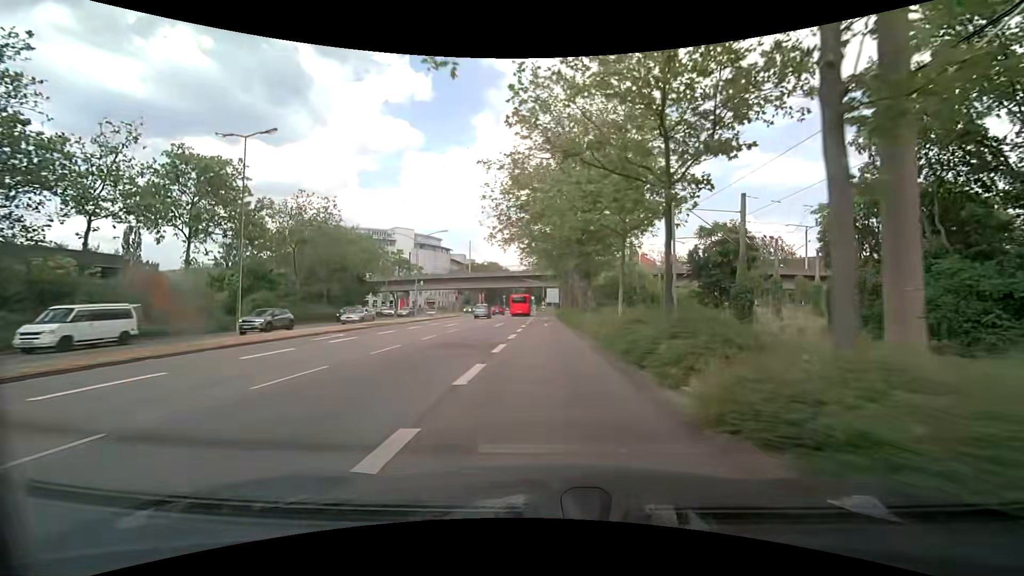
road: secondary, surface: asphalt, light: Day
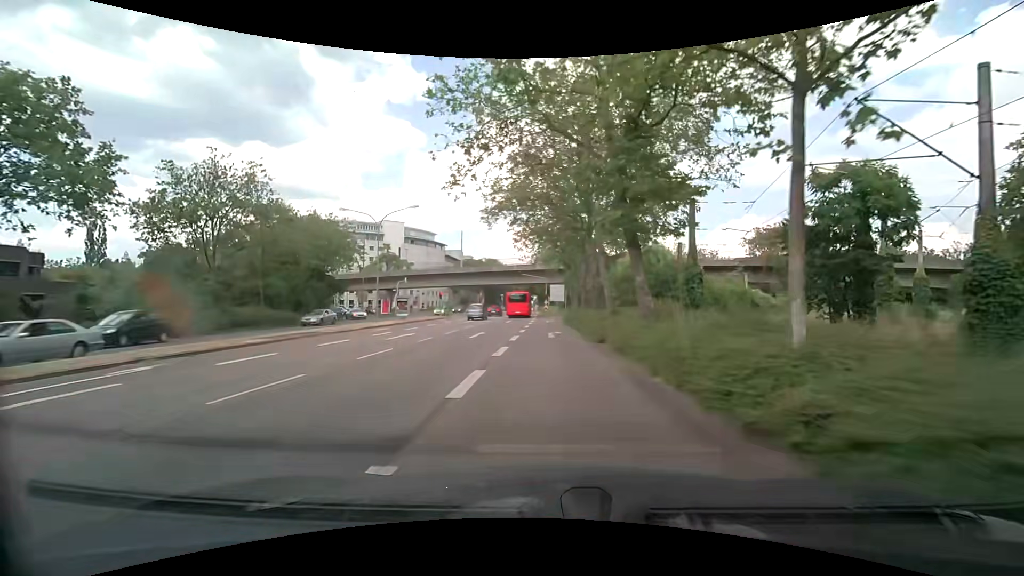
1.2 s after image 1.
(0.0, +13.2) m; 0°
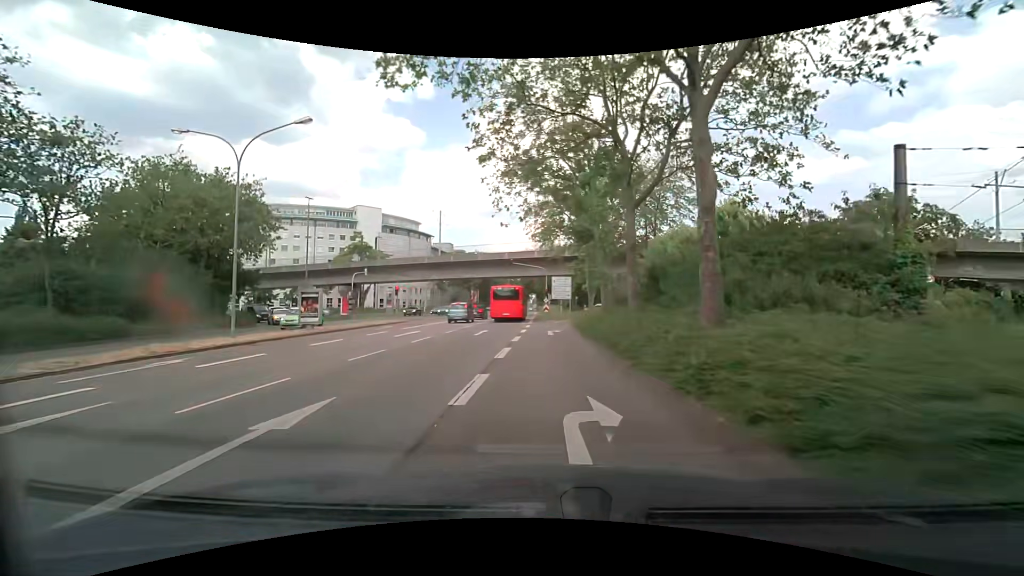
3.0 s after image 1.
(0.0, +18.6) m; 0°
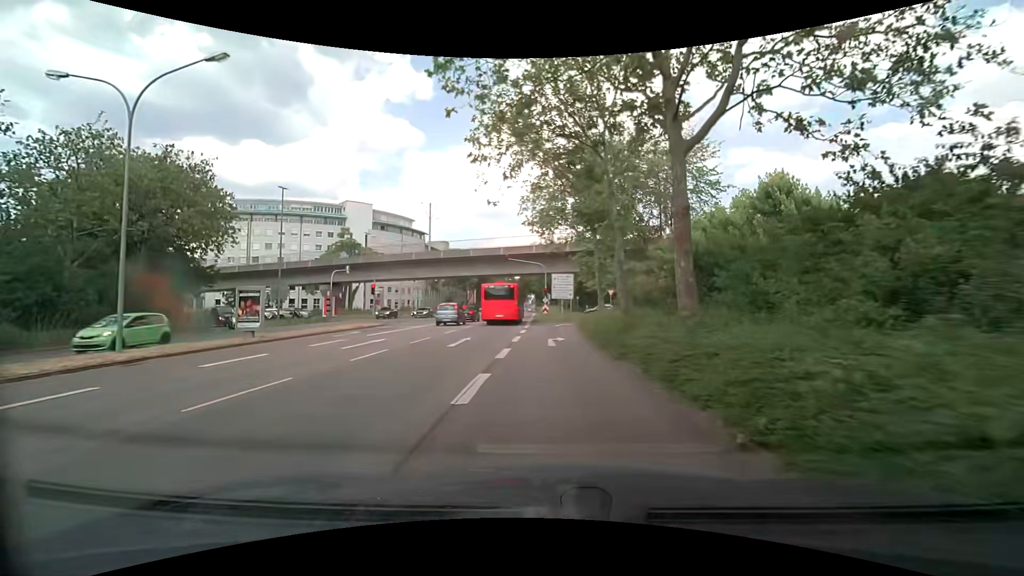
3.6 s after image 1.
(0.0, +5.8) m; +1°
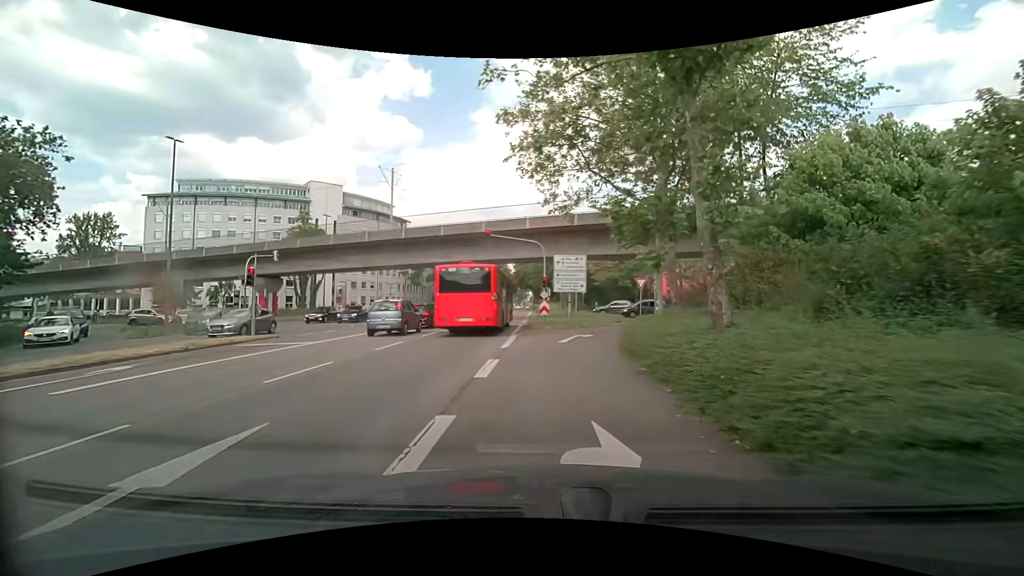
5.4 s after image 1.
(-0.1, +15.7) m; 0°
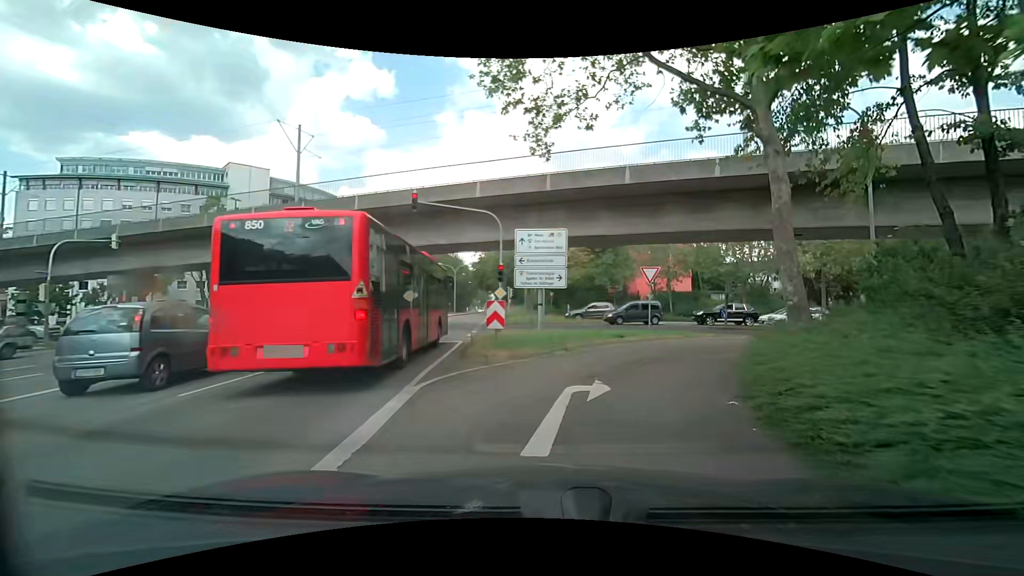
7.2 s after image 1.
(+0.2, +12.2) m; +4°
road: secondary_link
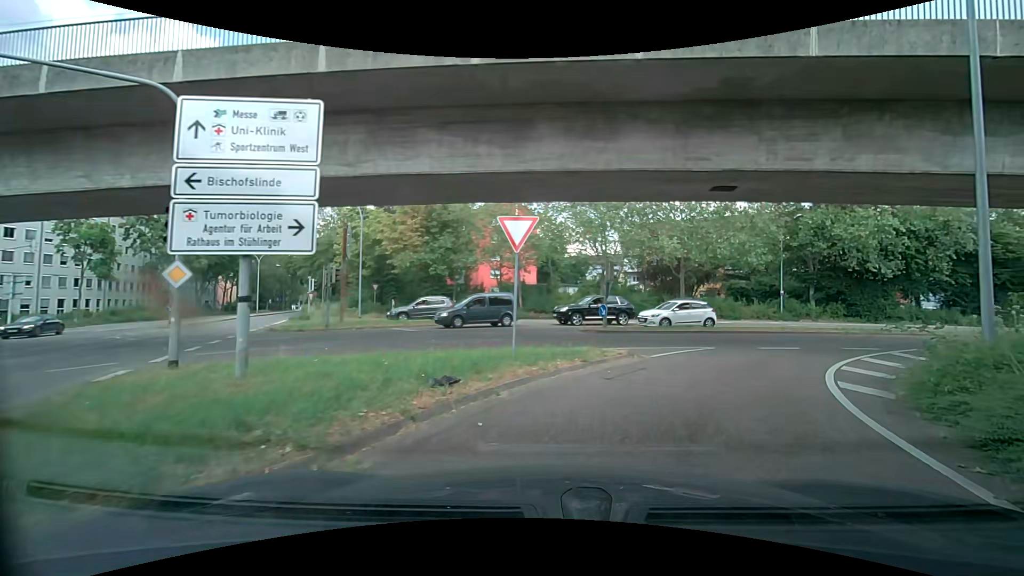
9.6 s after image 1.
(+1.2, +11.8) m; +18°
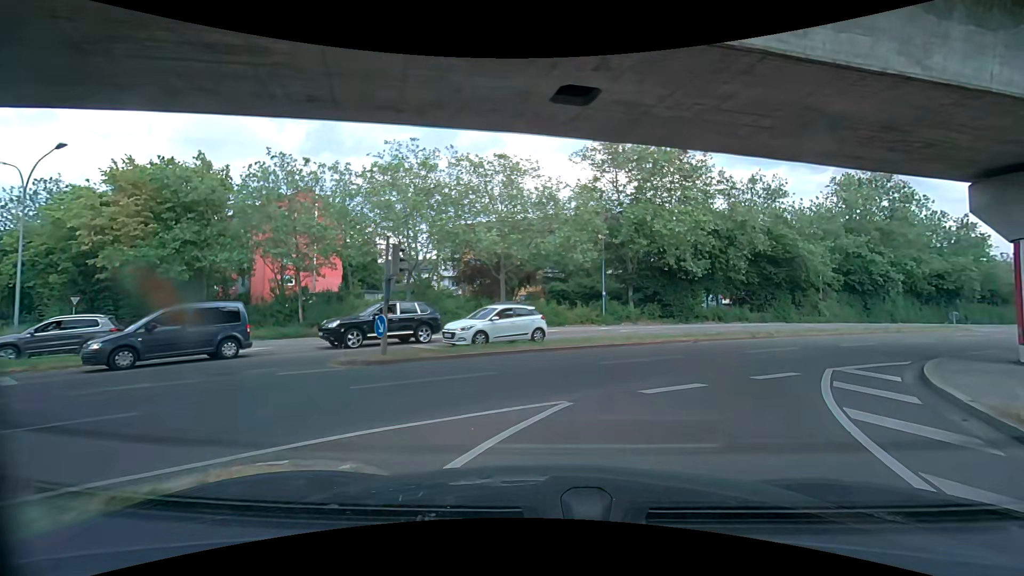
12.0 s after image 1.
(+1.5, +8.6) m; +20°
(+2, +10) (+8, +18) (+16, +24) (+23, +30) (+31, +36) (+39, +43) (+47, +49) (+54, +56) (+61, +63) (+68, +70) m
